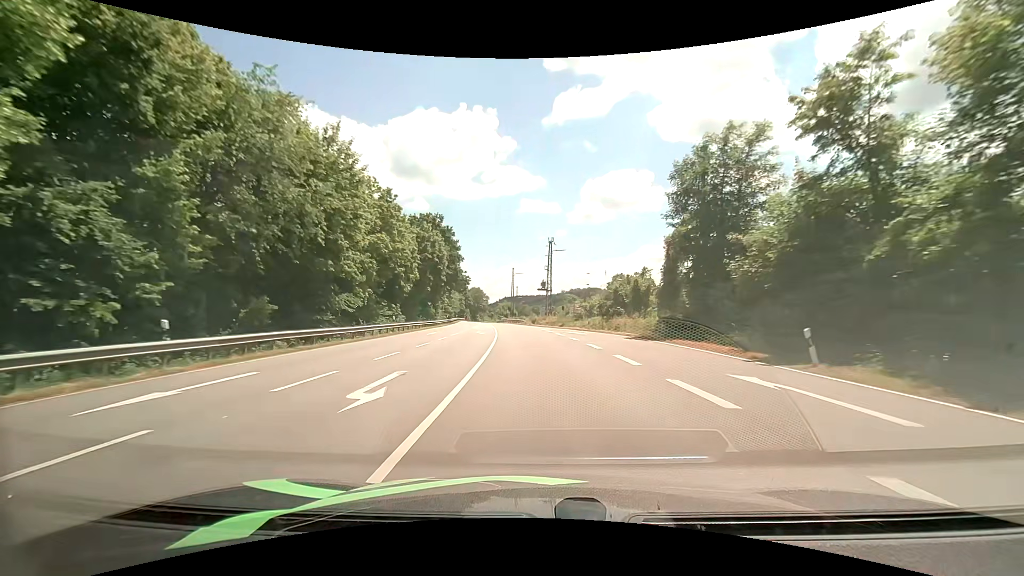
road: primary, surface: asphalt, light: Day
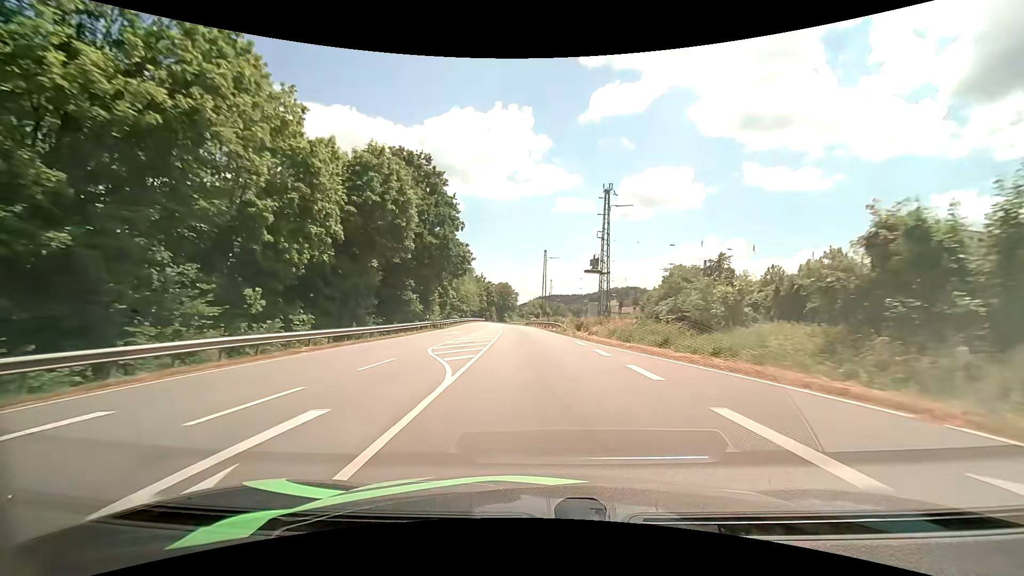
(-1.1, +33.1) m; -4°
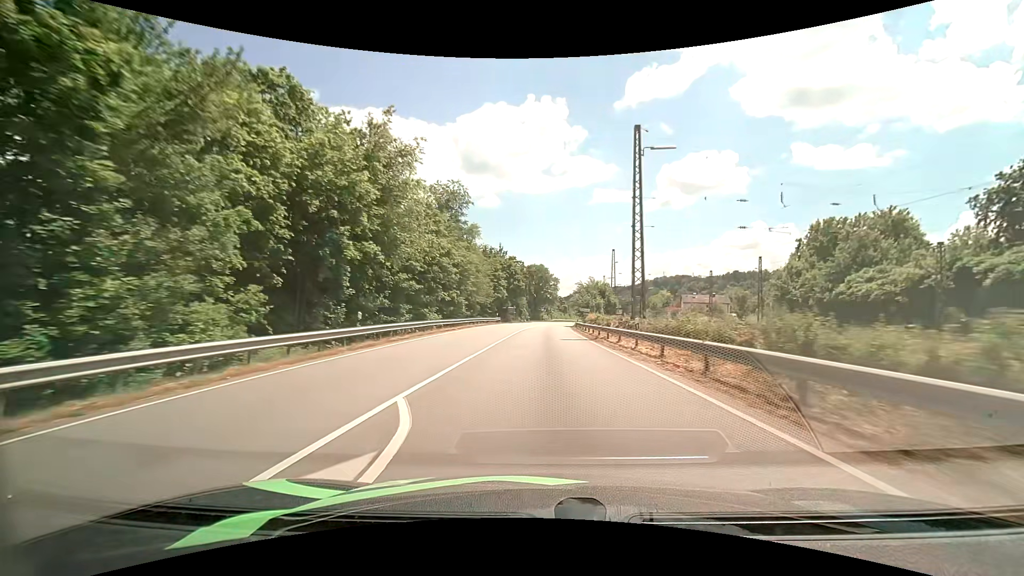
(-3.0, +57.3) m; -5°
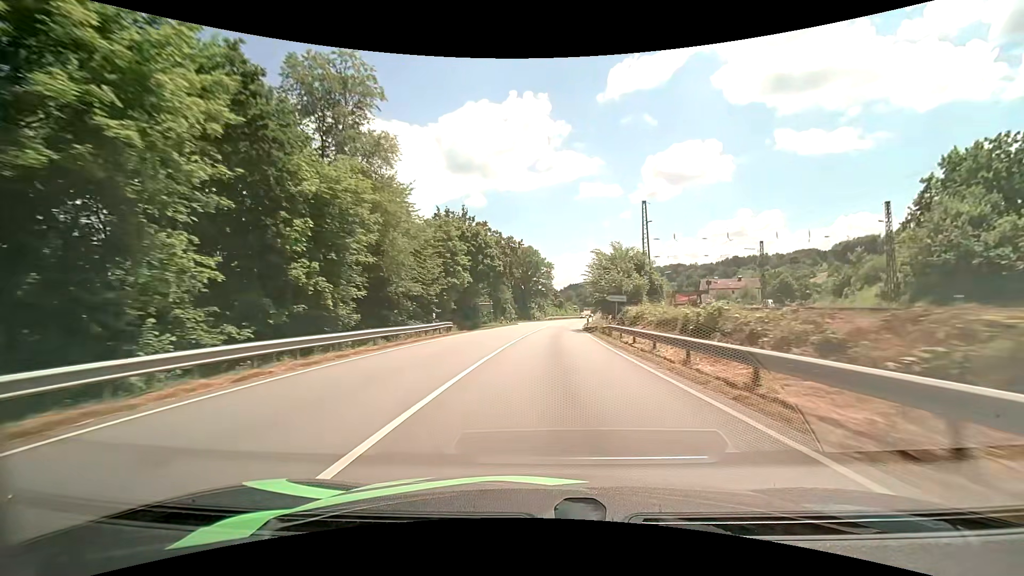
(+0.1, +34.8) m; +1°
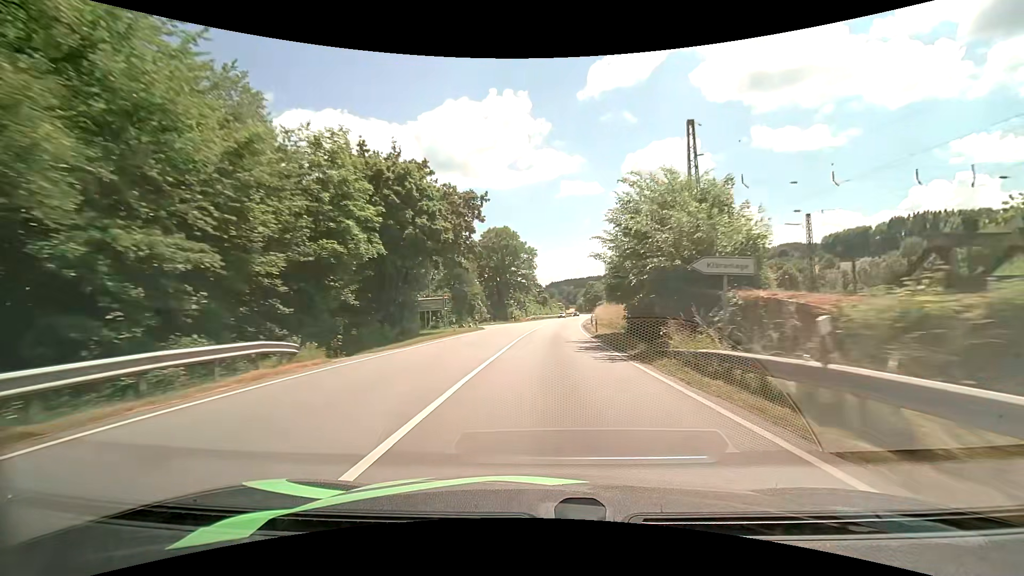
(+0.4, +23.1) m; +2°
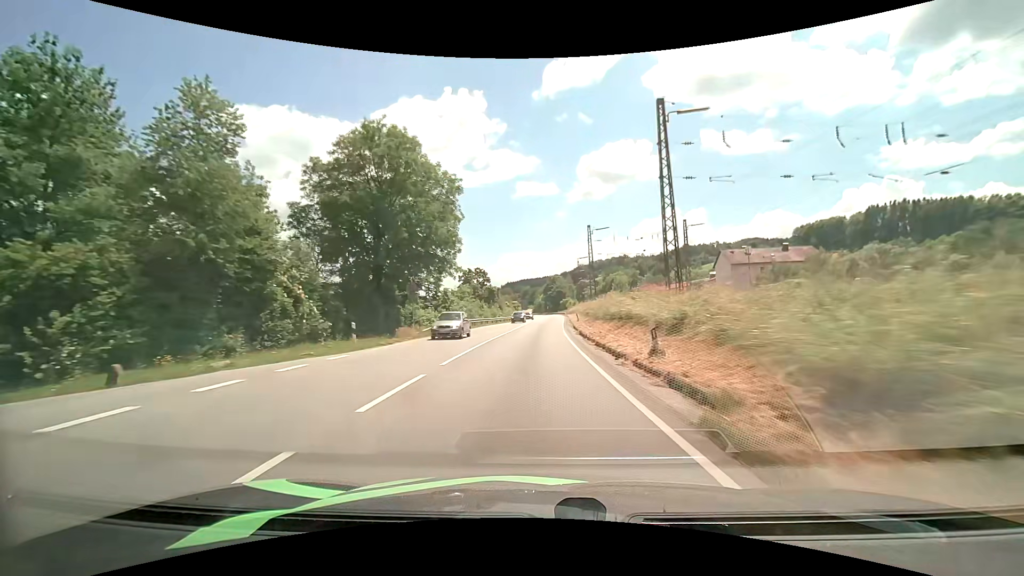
(+2.1, +47.0) m; +5°
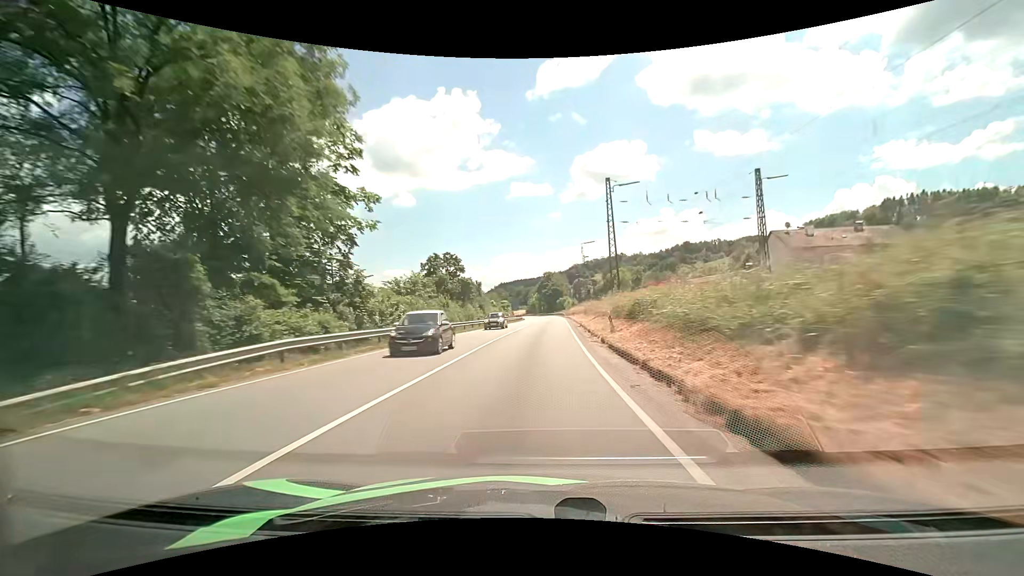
(+0.2, +24.2) m; +1°
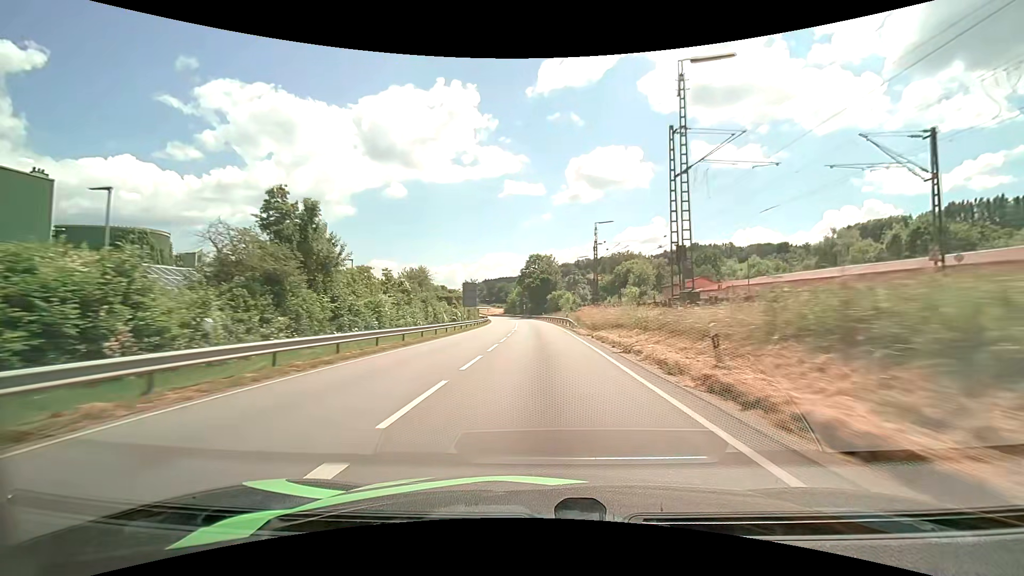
(+0.9, +61.7) m; +2°
(0, +10) (0, +20) (0, +30) (0, +40) (-1, +50) (-1, +60) (-2, +70) (-2, +80) (-3, +90) (-4, +100) m
